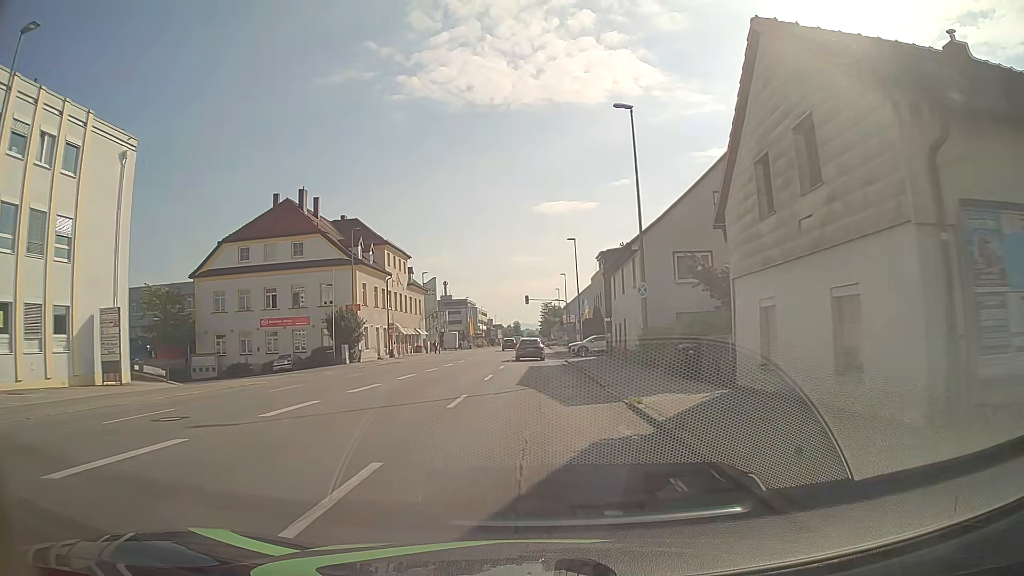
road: tertiary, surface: asphalt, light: Day
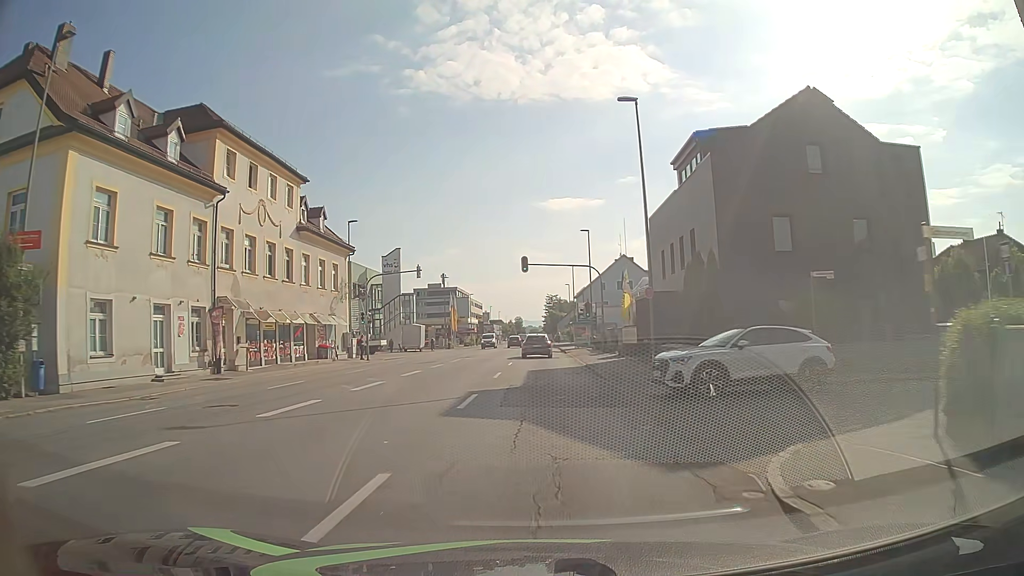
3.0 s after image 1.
(-0.1, +36.7) m; 0°
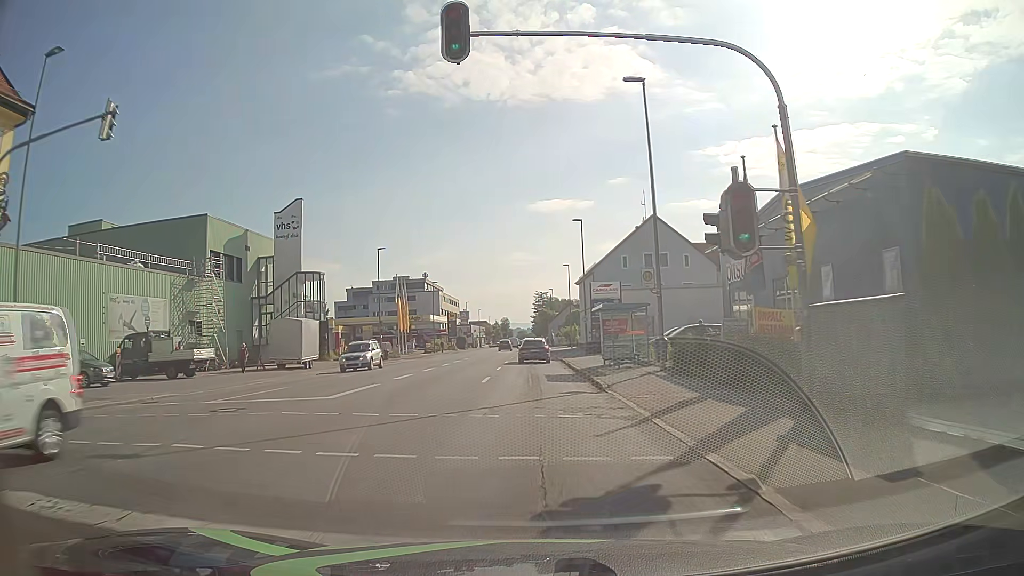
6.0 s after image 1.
(-0.1, +35.2) m; 0°
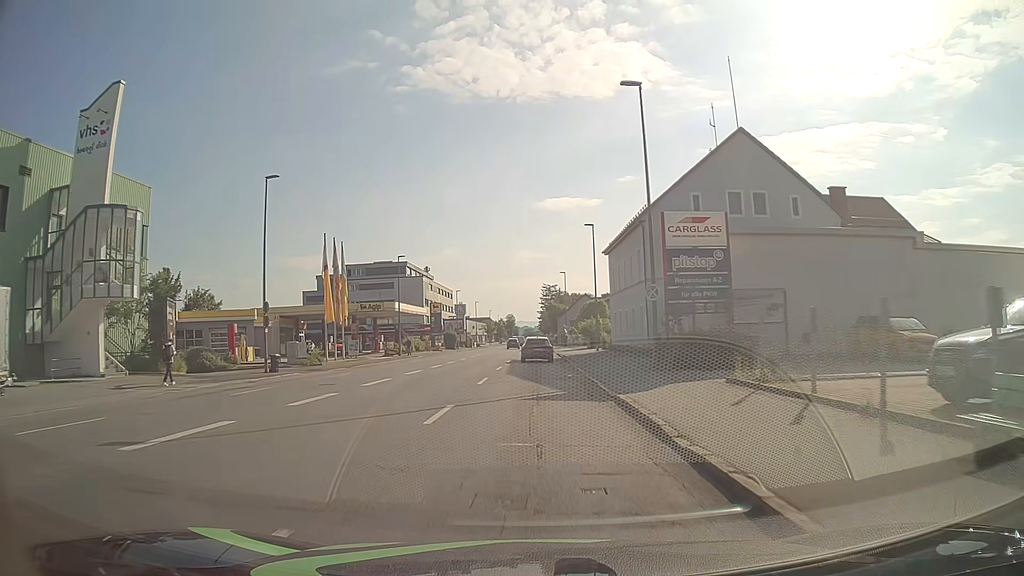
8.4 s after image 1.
(+0.2, +28.6) m; 0°
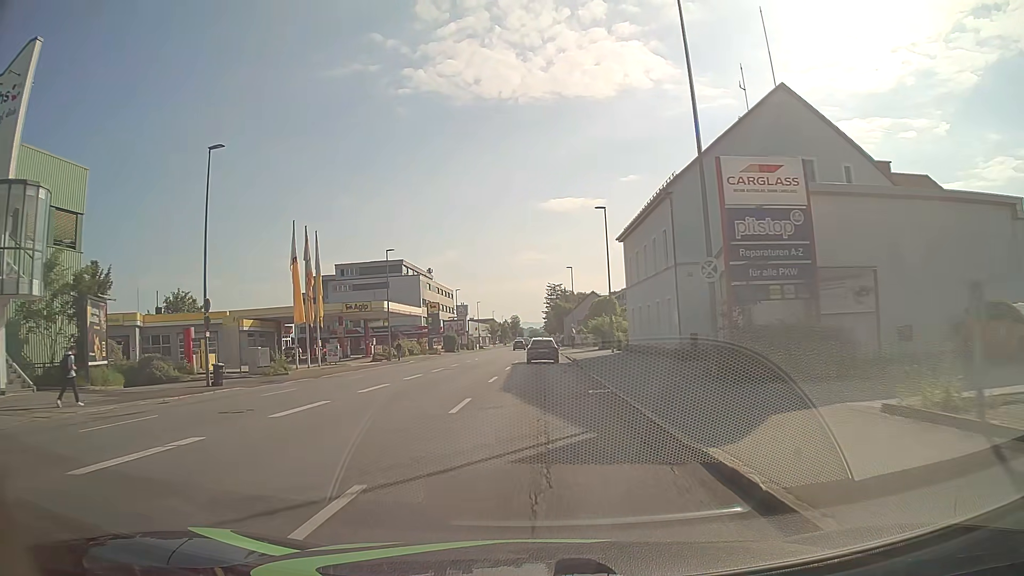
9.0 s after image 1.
(0.0, +7.3) m; 0°
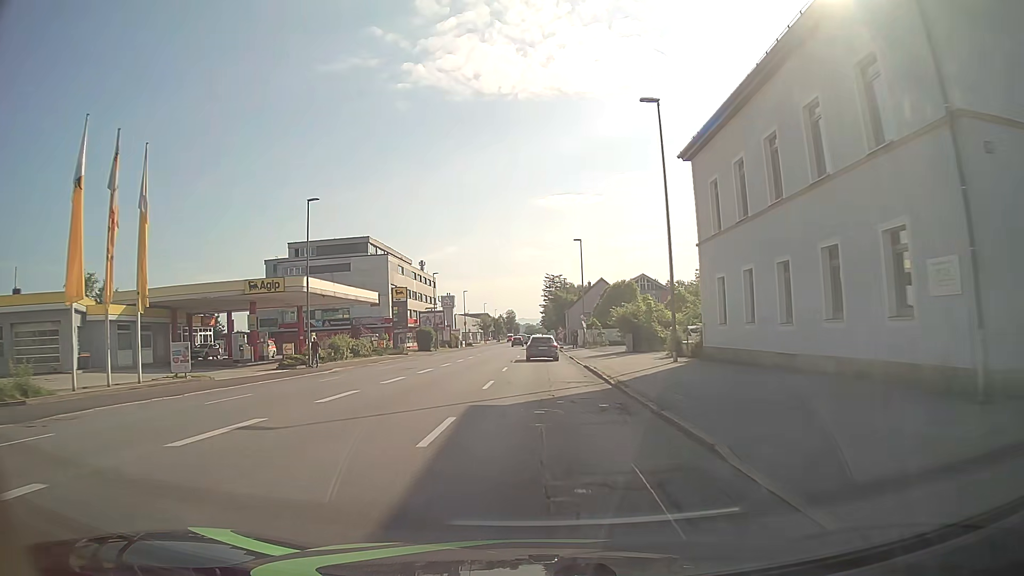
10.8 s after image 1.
(-0.2, +21.9) m; 0°
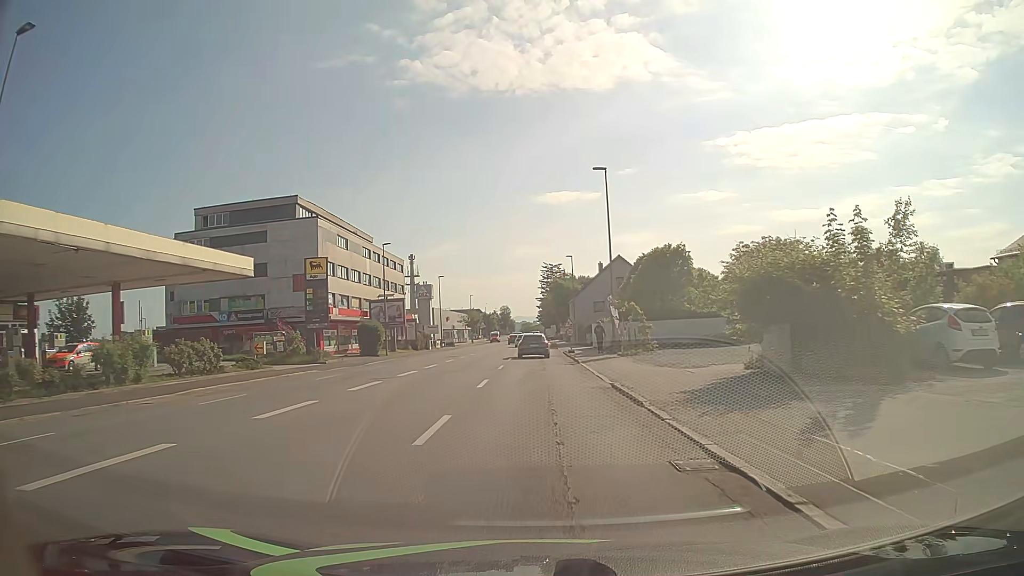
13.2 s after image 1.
(0.0, +27.0) m; 0°
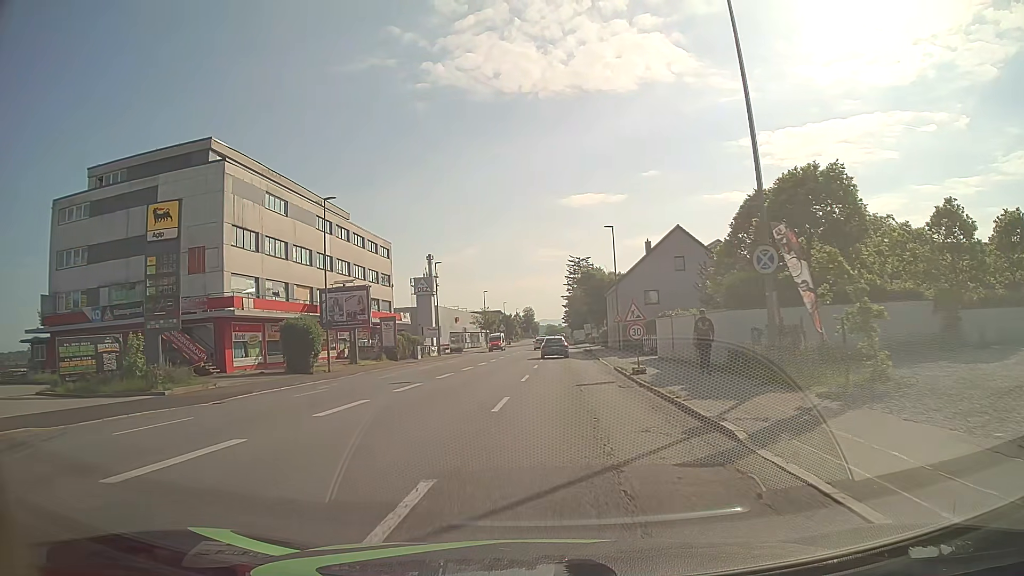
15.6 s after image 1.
(-0.1, +22.7) m; -2°
(0, +10) (-1, +20) (-1, +30) (-1, +40) (-1, +50) (0, +60) (0, +70) (+1, +80) (+1, +90) (+1, +100) m
